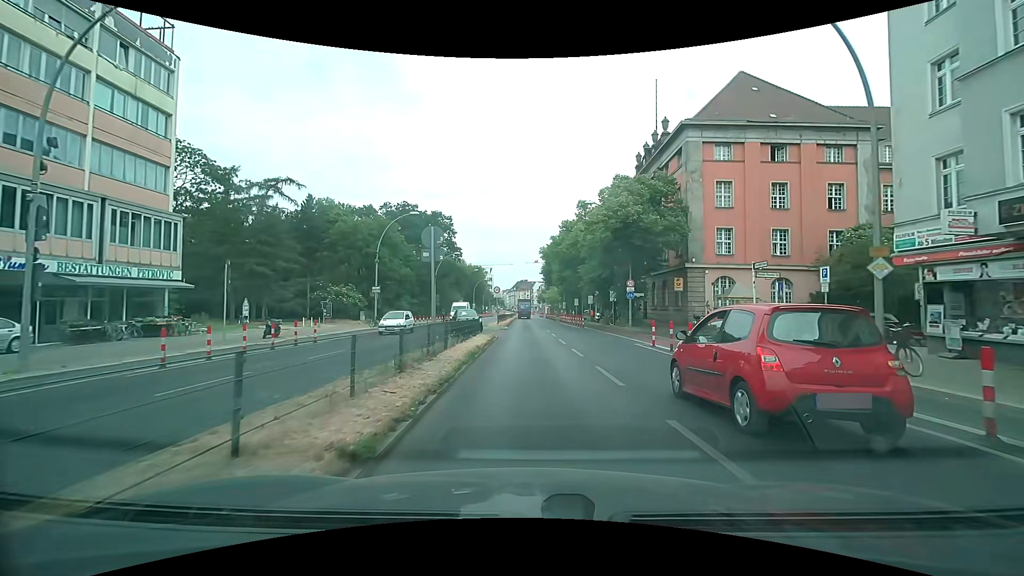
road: primary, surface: asphalt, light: Day
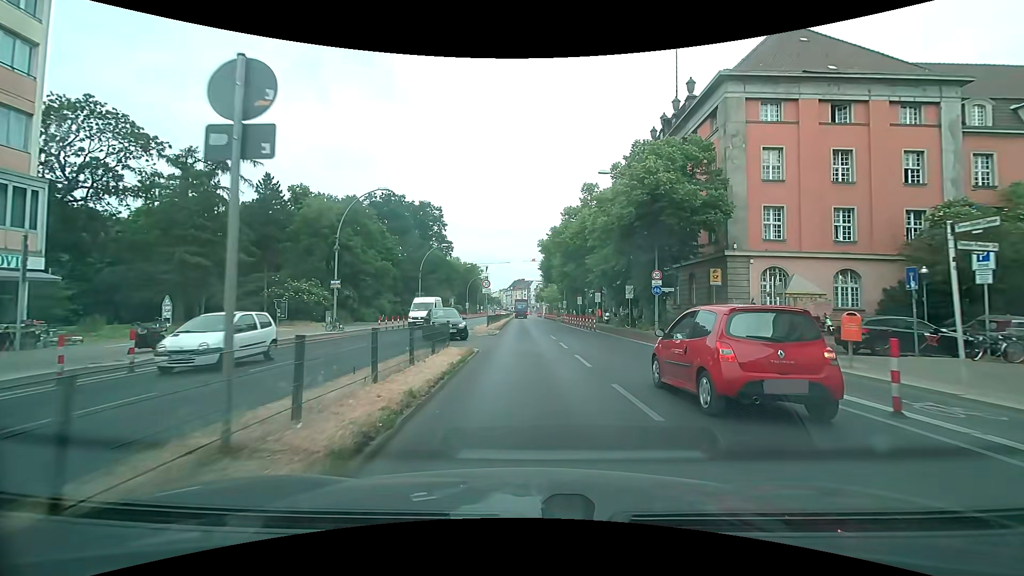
(+0.1, +8.9) m; 0°
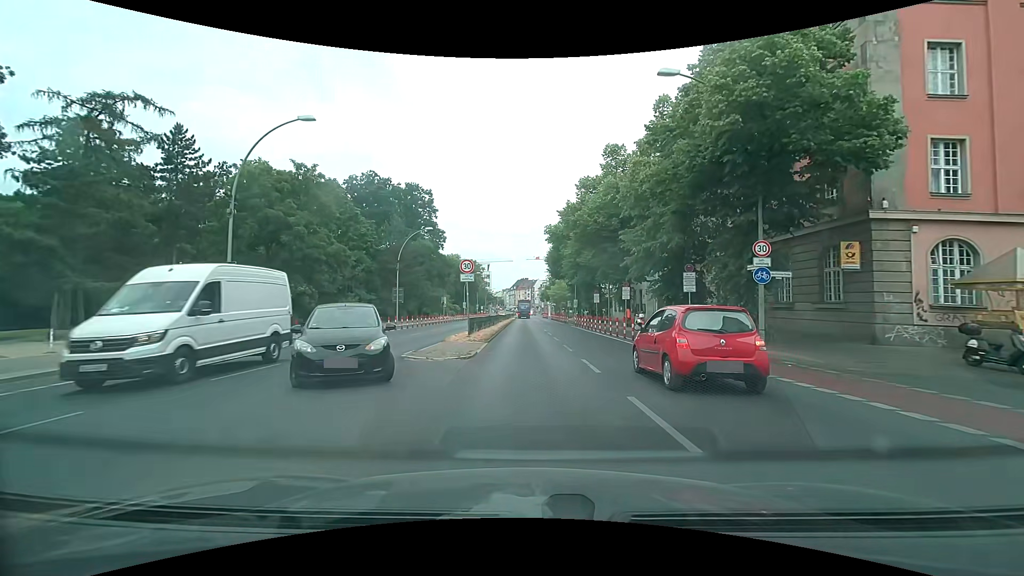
(+0.1, +13.4) m; 0°
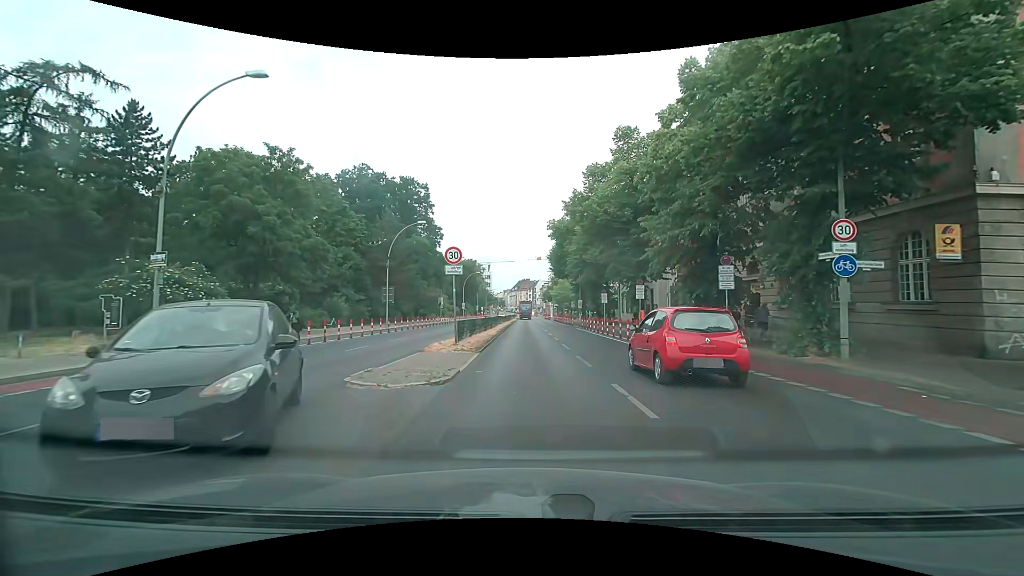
(0.0, +4.5) m; 0°
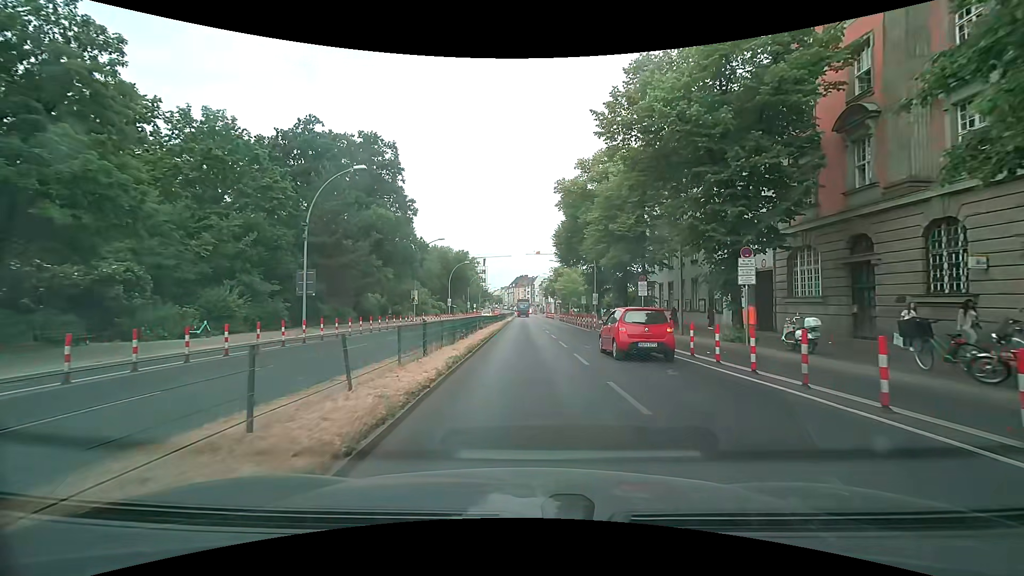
(+0.1, +17.9) m; +1°
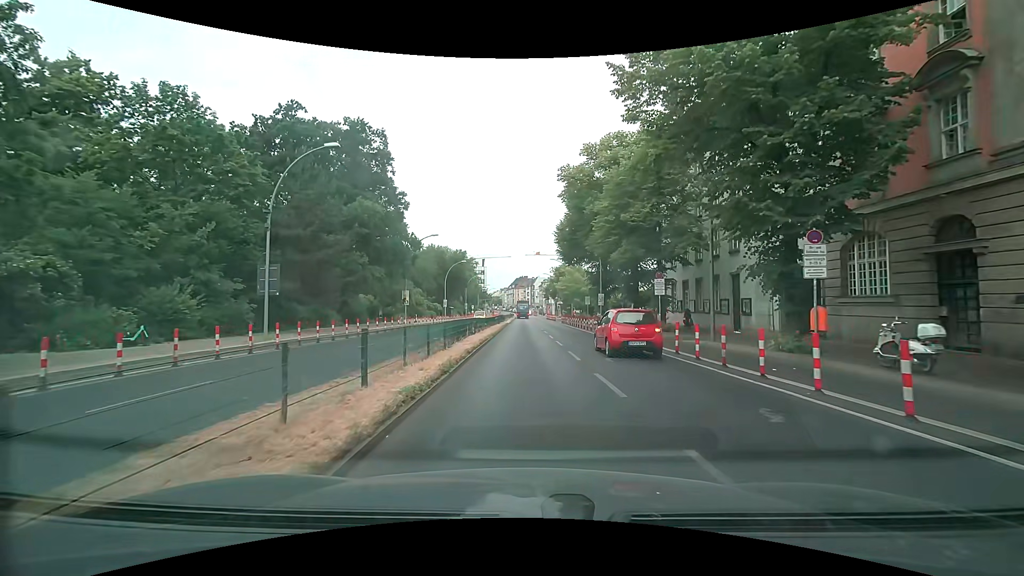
(0.0, +4.5) m; 0°
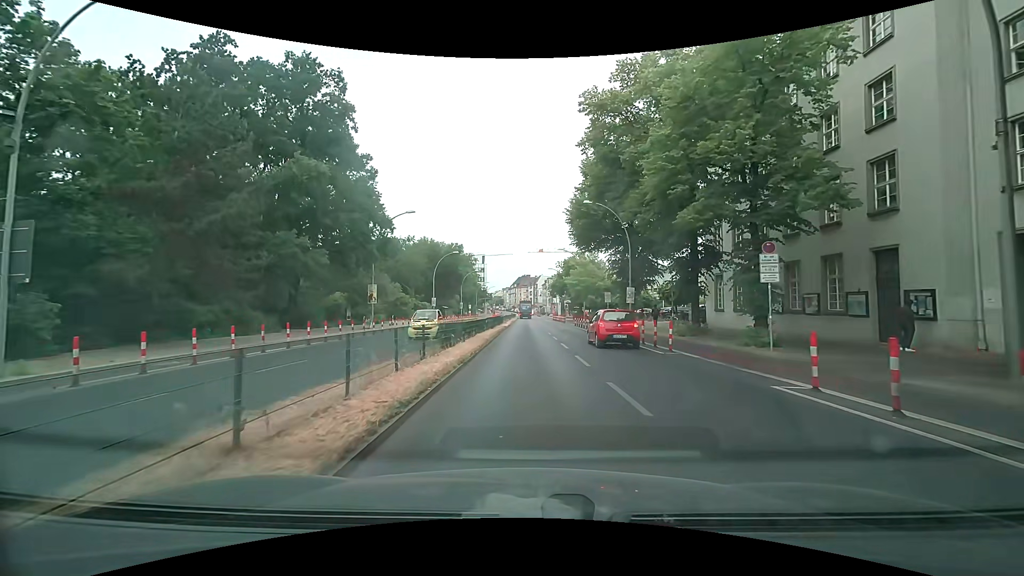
(-0.1, +13.5) m; 0°
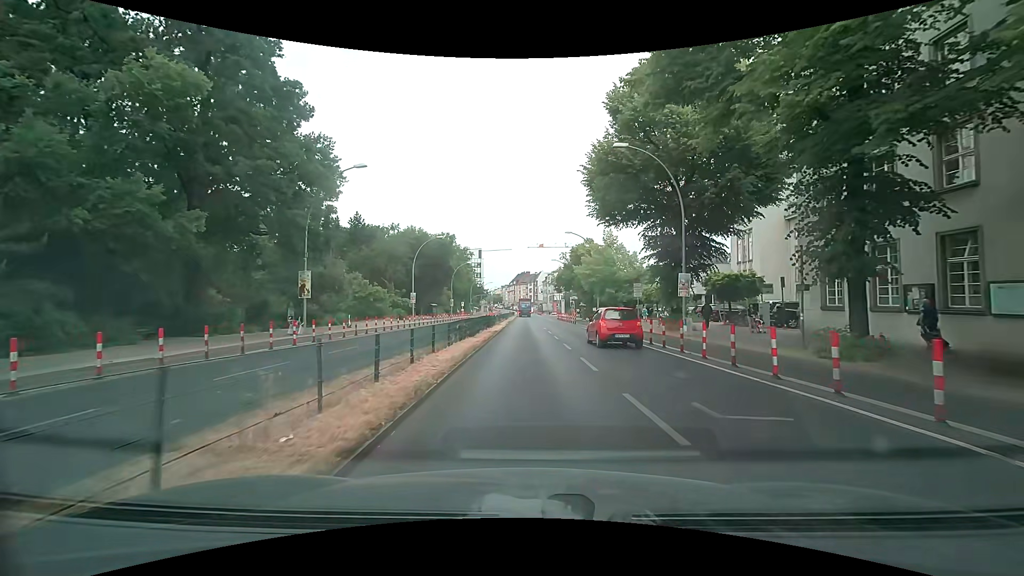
(0.0, +13.5) m; 0°
(0, +10) (0, +20) (0, +30) (0, +40) (0, +50) (0, +60) (0, +70) (0, +80) (0, +90) (0, +100) m
